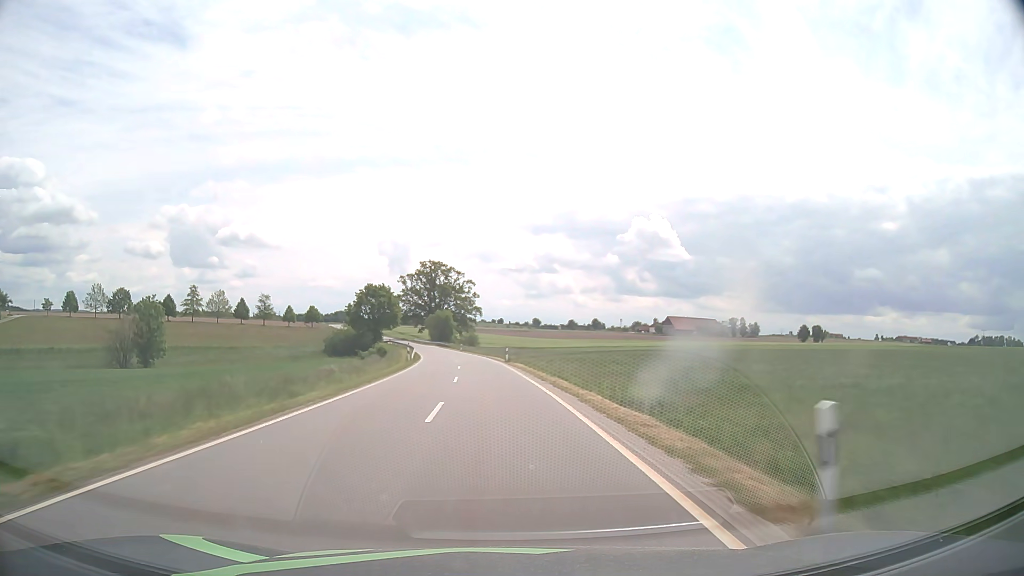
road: tertiary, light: Day
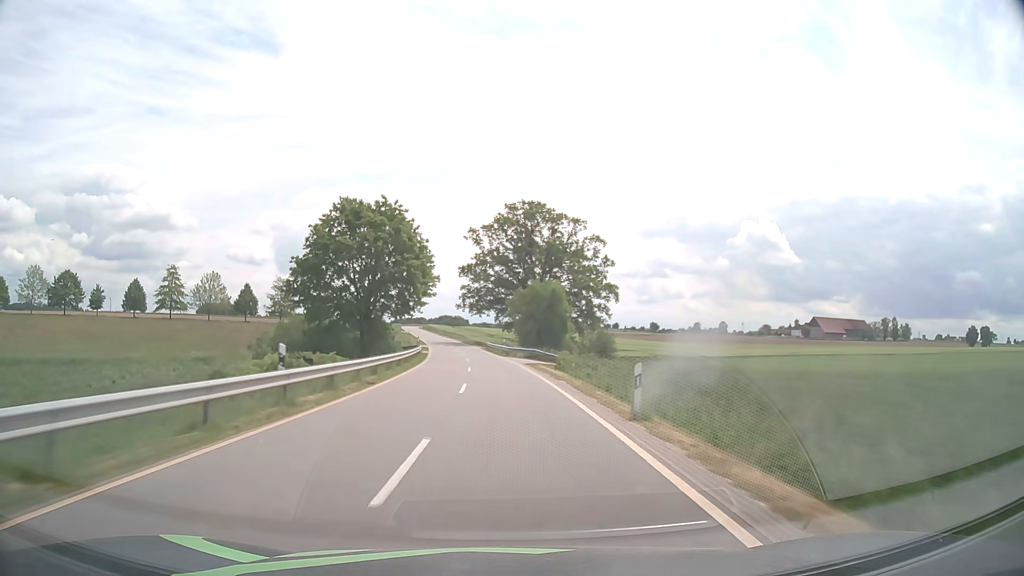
(-6.4, +78.9) m; -9°
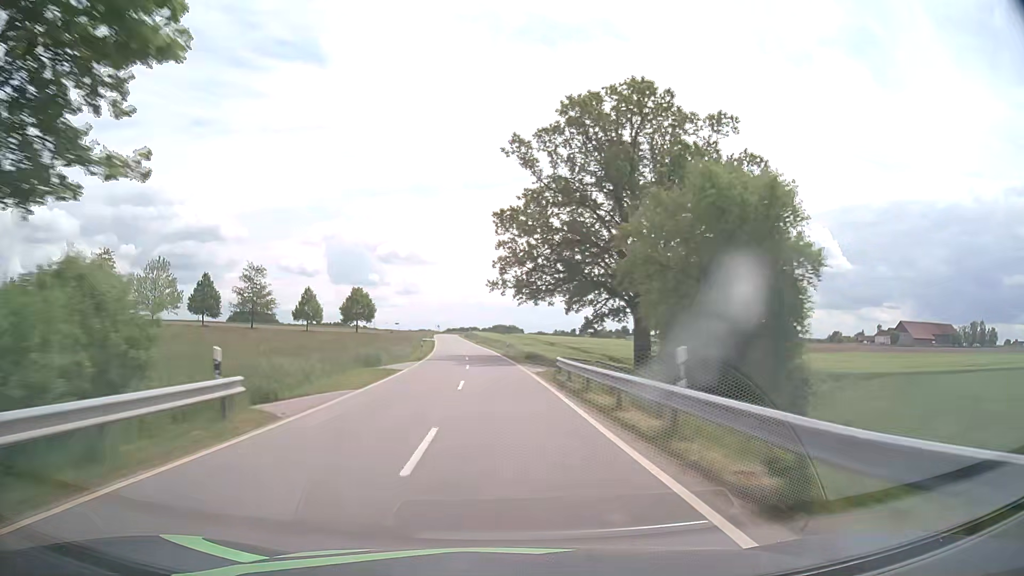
(-1.9, +47.4) m; -5°
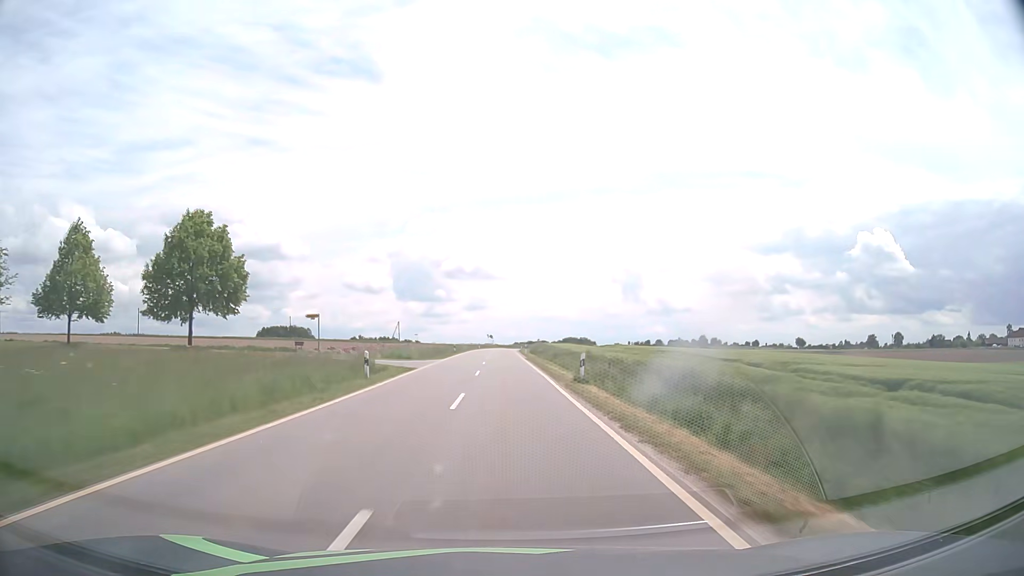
(-4.4, +78.5) m; -6°
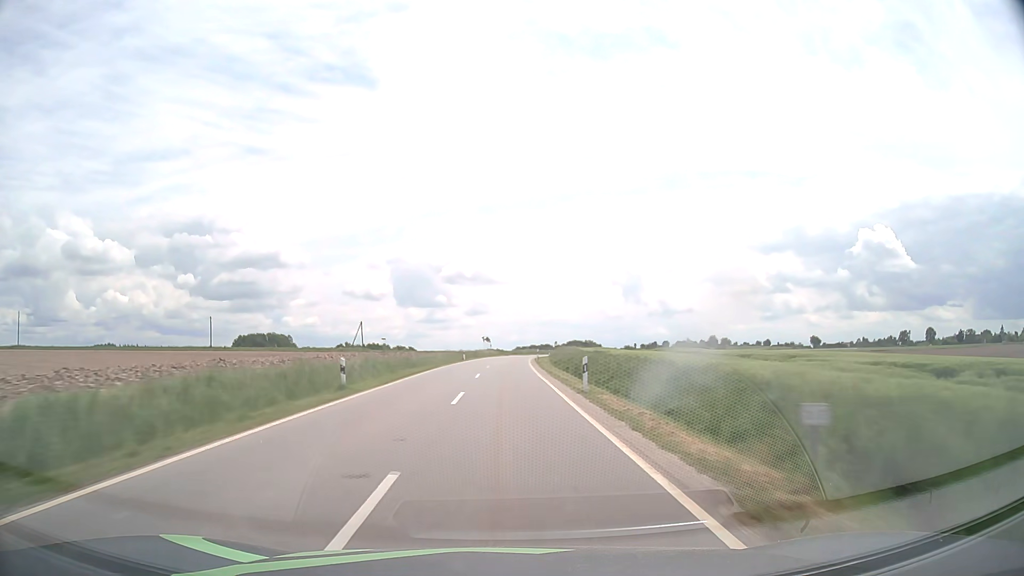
(-0.4, +47.1) m; 0°
(0, +10) (0, +20) (0, +30) (0, +40) (0, +50) (0, +60) (+1, +70) (+1, +80) (+2, +90) (+3, +100) m
